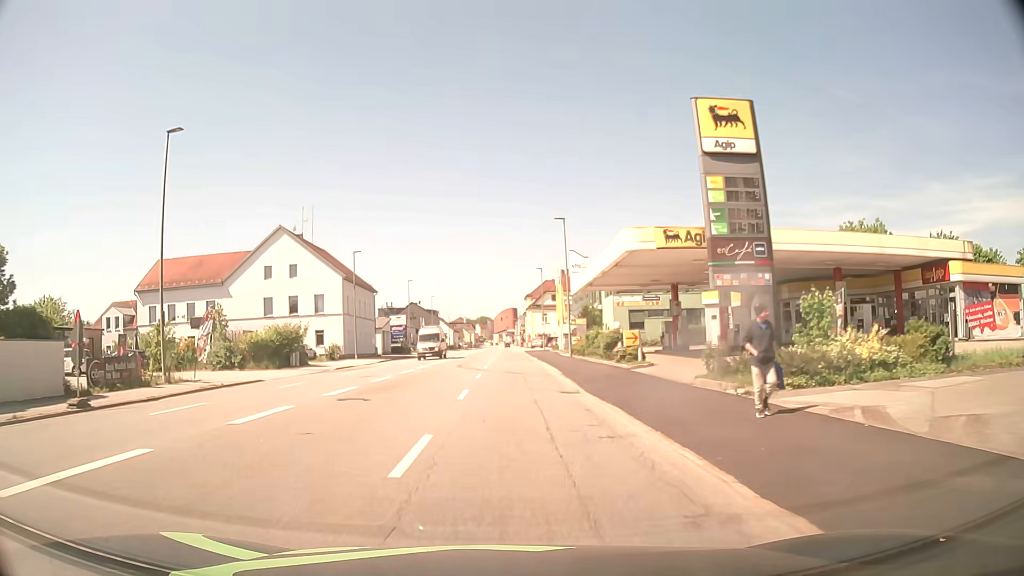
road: tertiary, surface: asphalt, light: Day
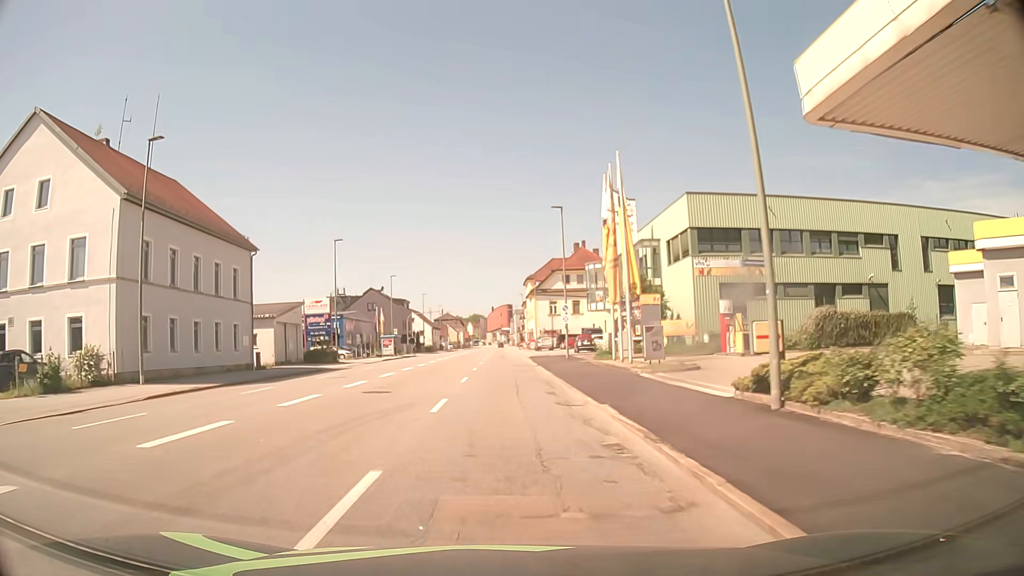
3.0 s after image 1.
(+0.1, +38.8) m; 0°
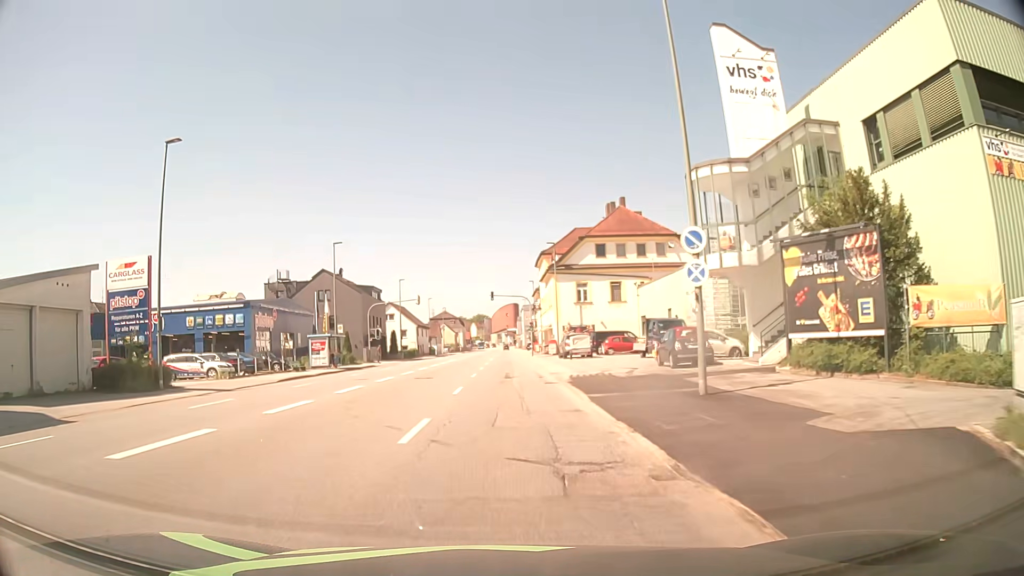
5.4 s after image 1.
(-0.2, +31.0) m; -1°
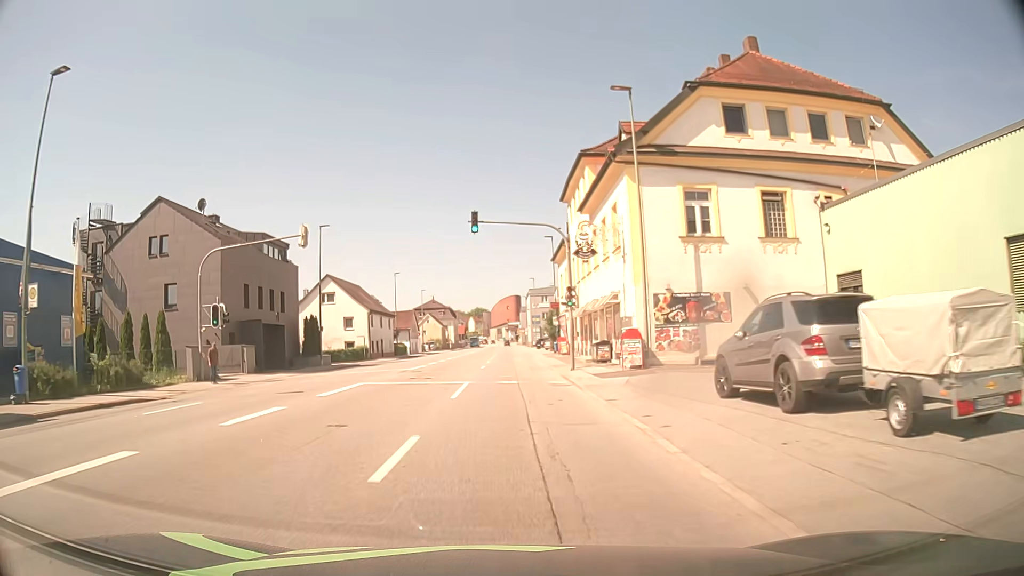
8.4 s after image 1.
(-0.1, +38.8) m; 0°
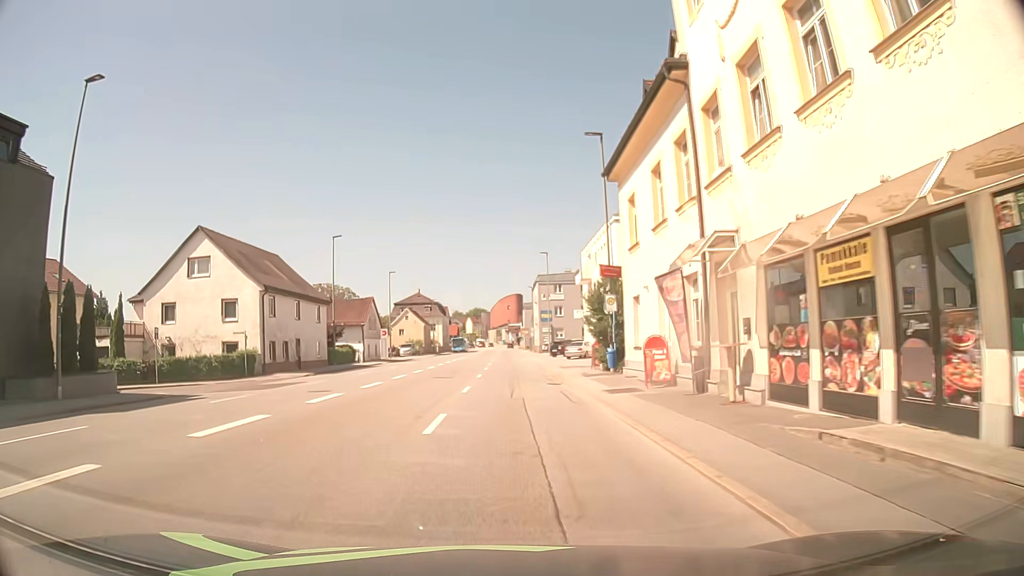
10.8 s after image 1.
(-0.1, +31.1) m; 0°
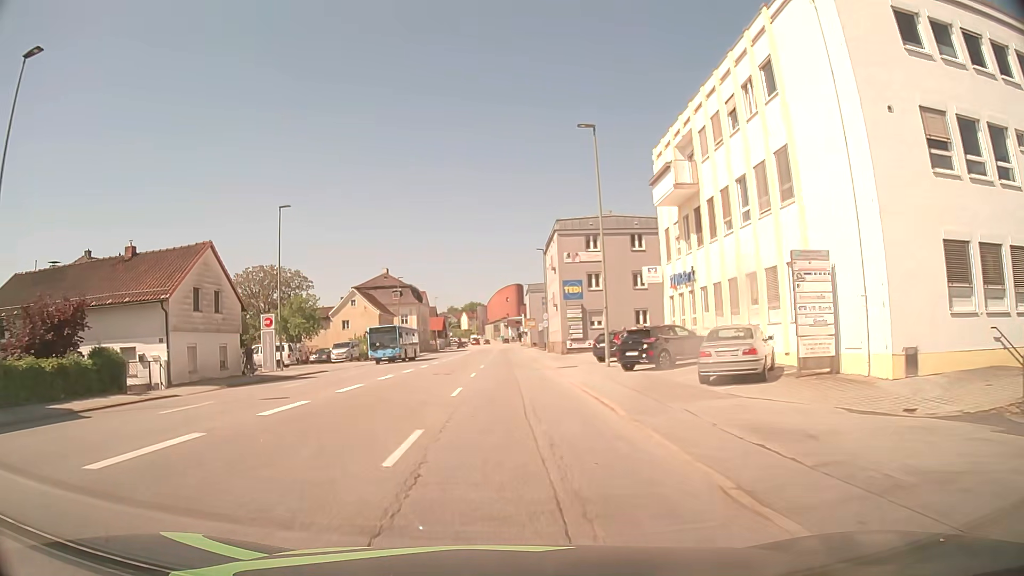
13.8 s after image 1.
(+0.2, +39.0) m; 0°
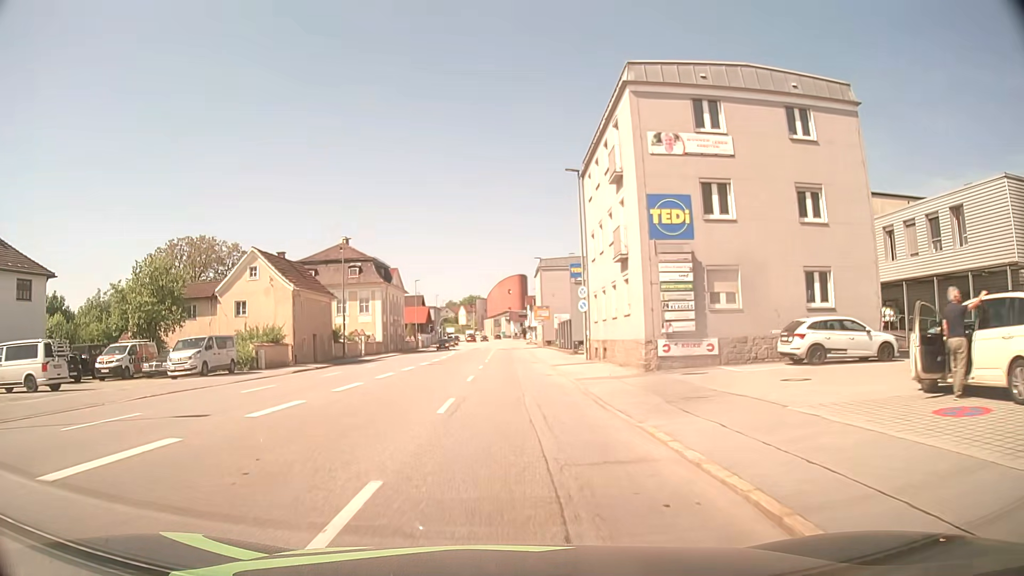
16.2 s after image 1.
(-0.1, +31.1) m; 0°
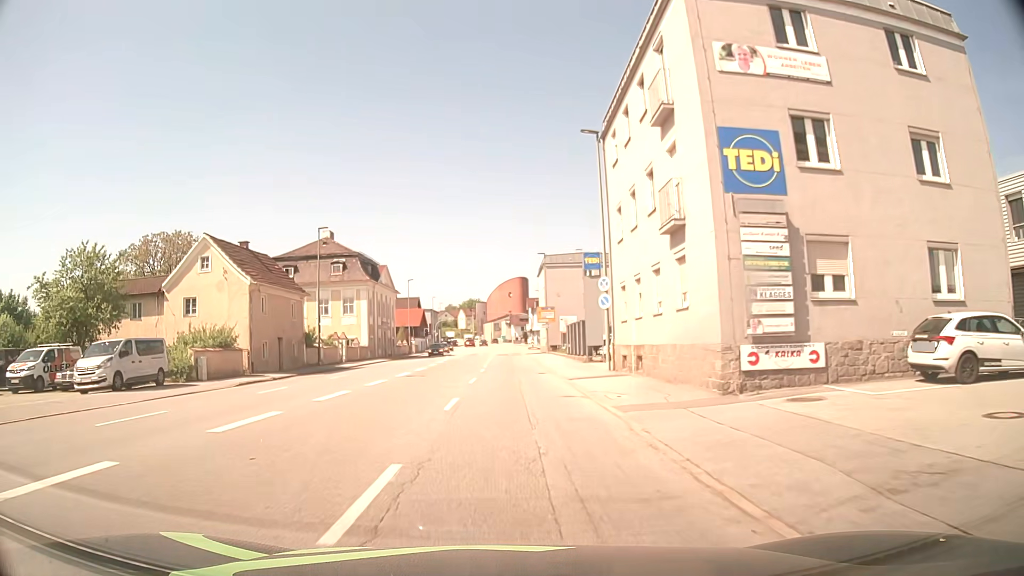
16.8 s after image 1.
(0.0, +7.8) m; 0°
(0, +10) (0, +20) (0, +30) (0, +40) (0, +50) (0, +60) (0, +70) (0, +80) (0, +90) (+1, +100) m
